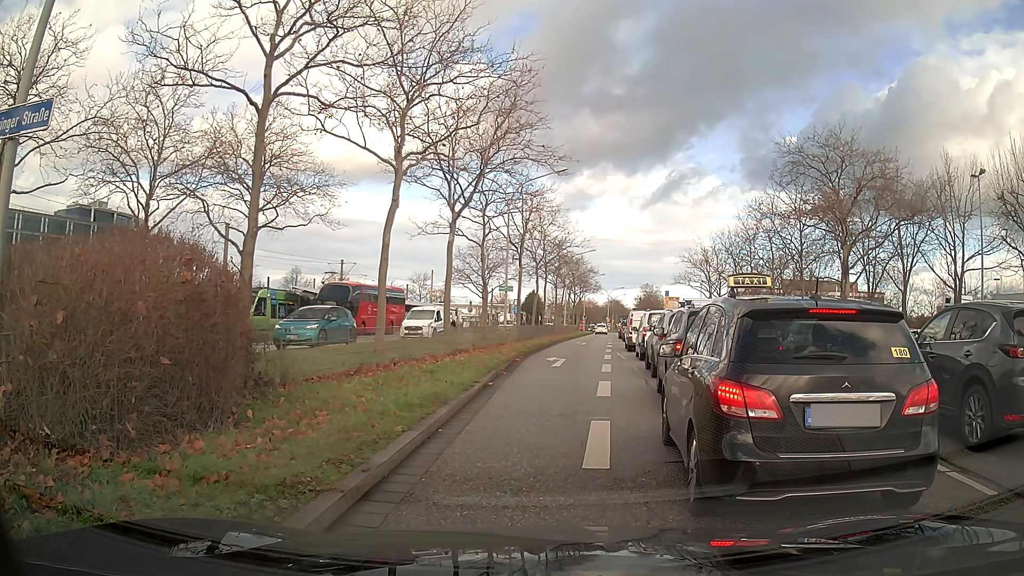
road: primary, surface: asphalt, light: Day
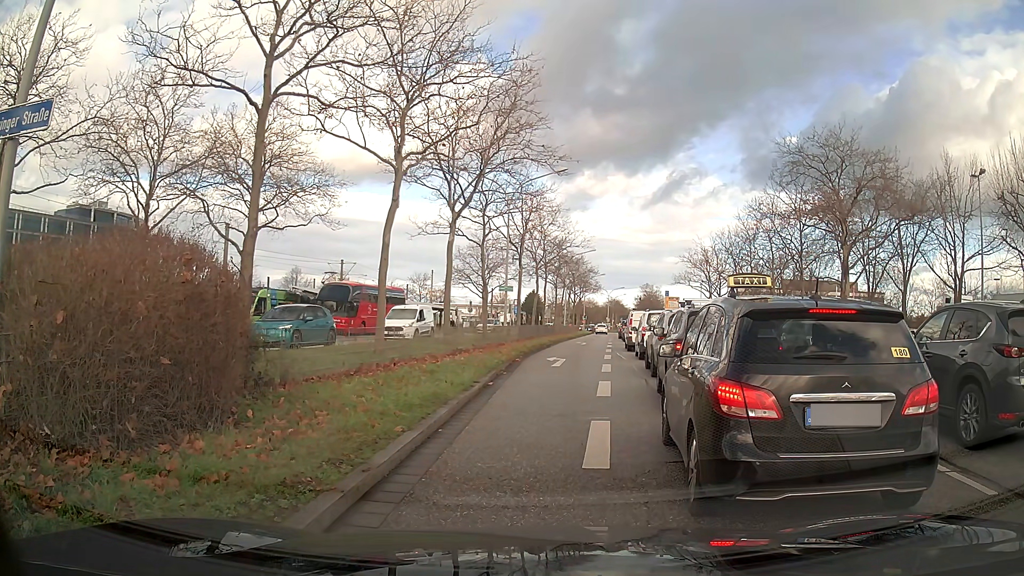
(0.0, 0.0) m; 0°
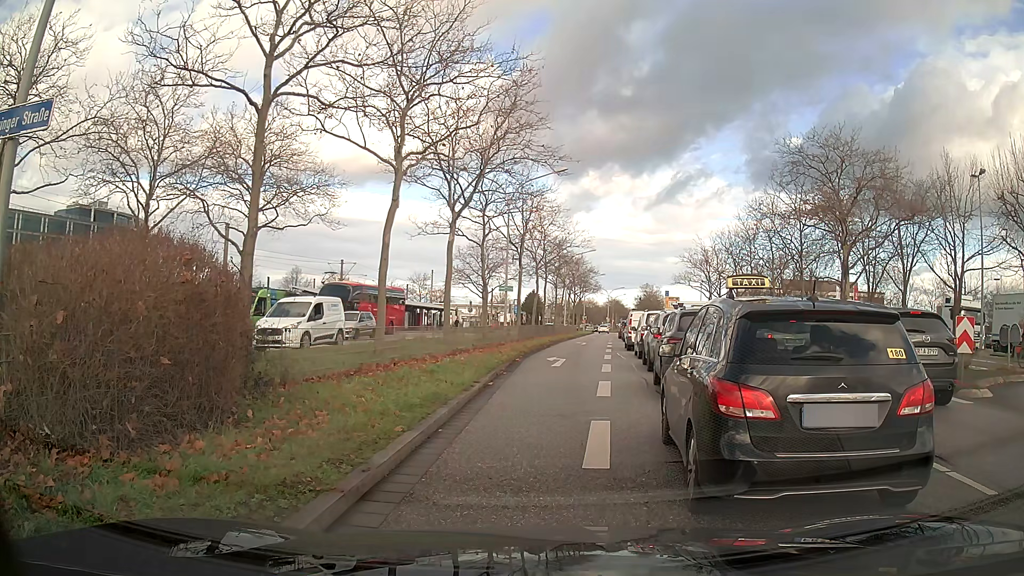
(0.0, 0.0) m; 0°
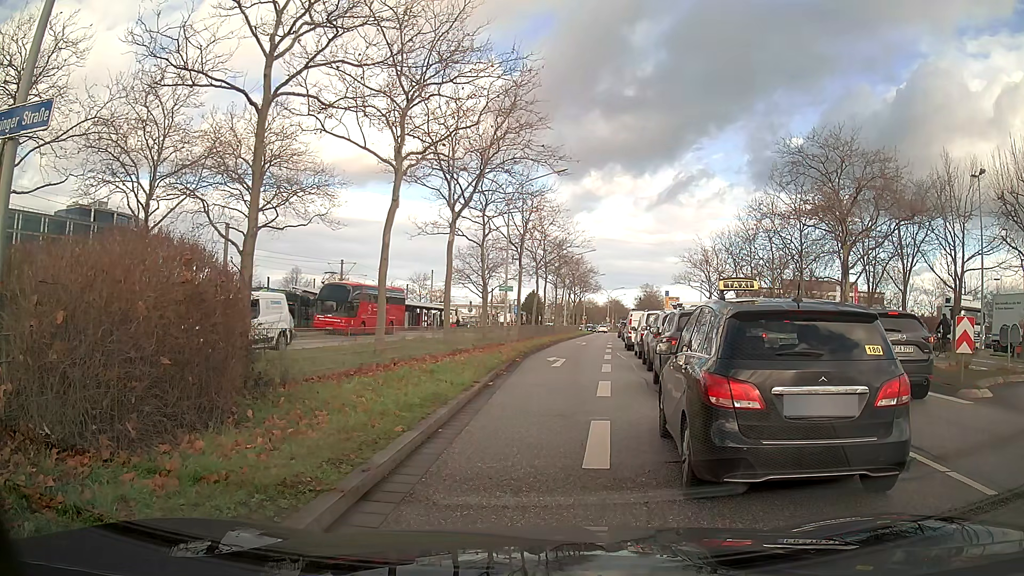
(0.0, 0.0) m; 0°
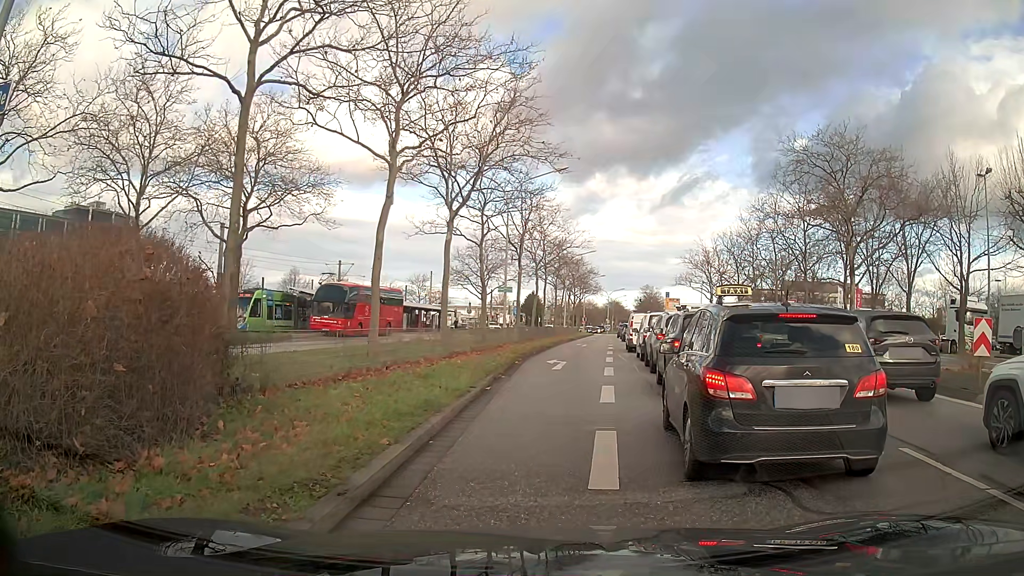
(0.0, +0.7) m; 0°
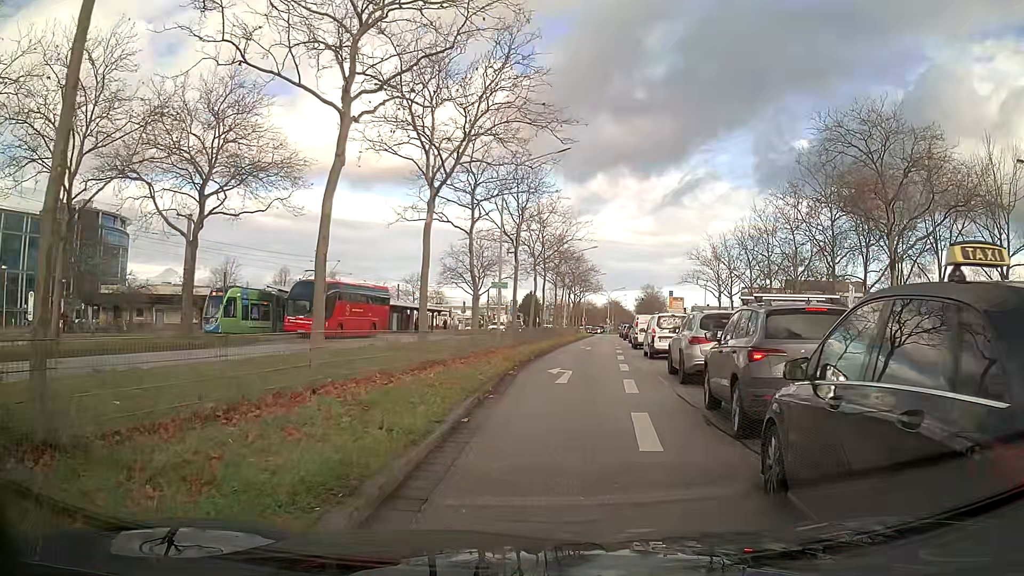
(0.0, +4.5) m; 0°
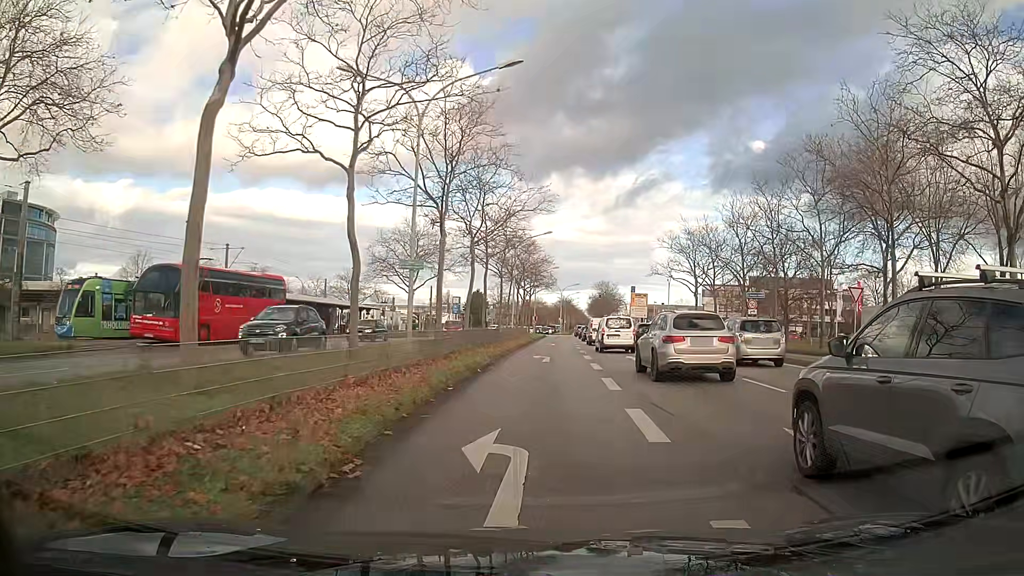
(+0.6, +11.9) m; +4°
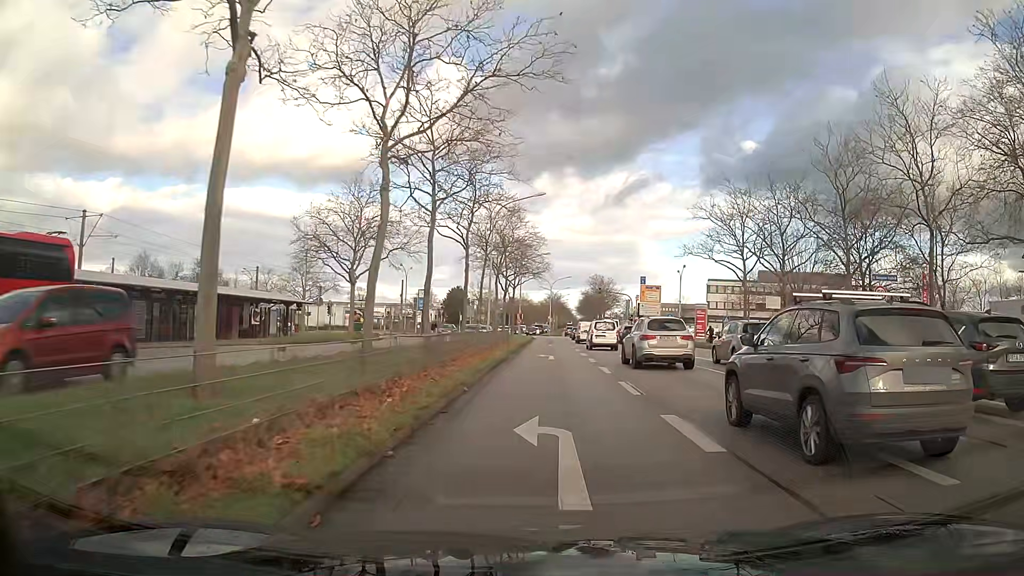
(0.0, +18.9) m; +2°
